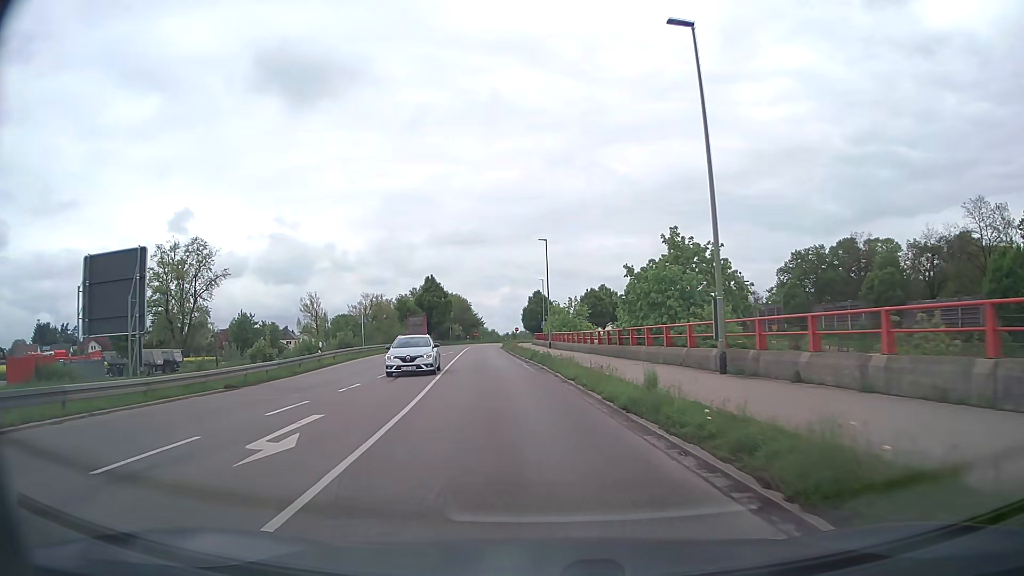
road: secondary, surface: asphalt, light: Day
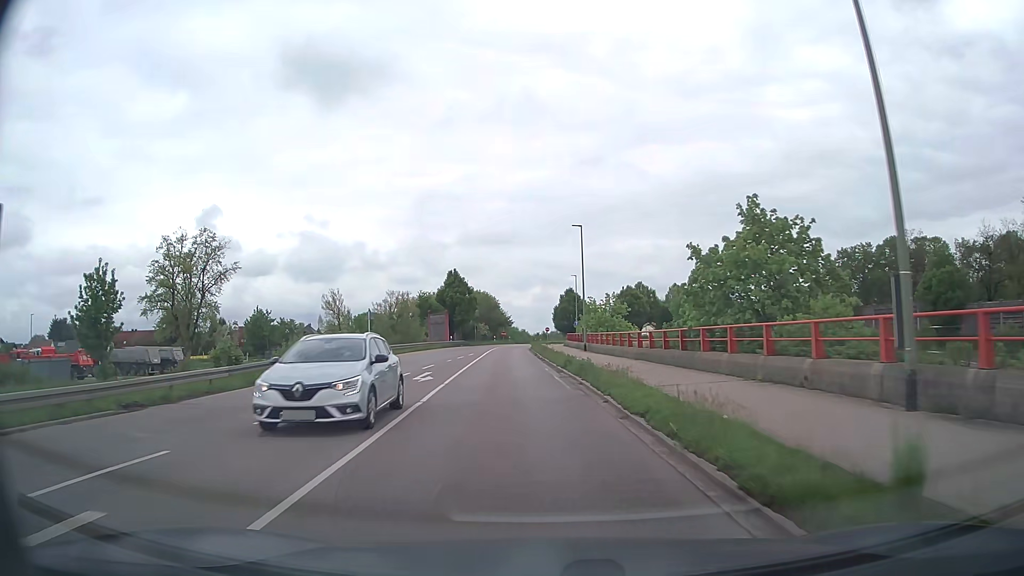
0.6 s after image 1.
(-0.2, +7.4) m; -3°
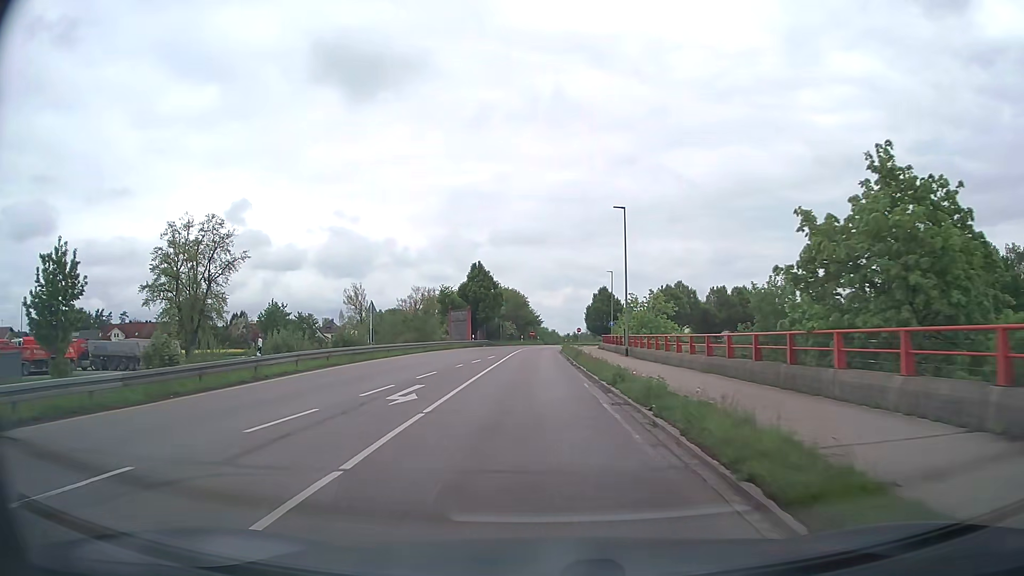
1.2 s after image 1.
(-0.2, +7.6) m; -3°
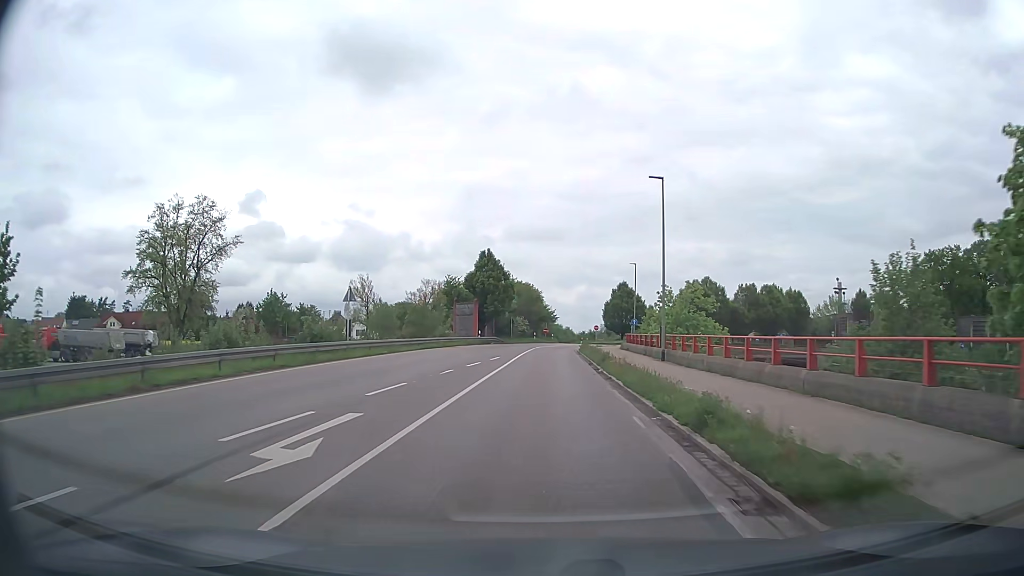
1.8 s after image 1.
(-0.1, +7.7) m; -1°
